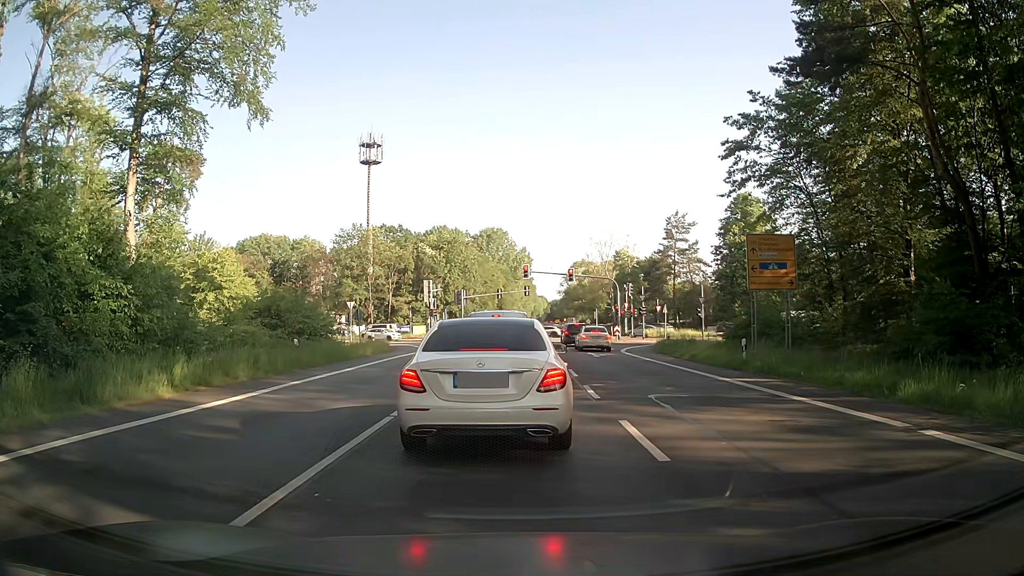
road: primary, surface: asphalt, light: Day
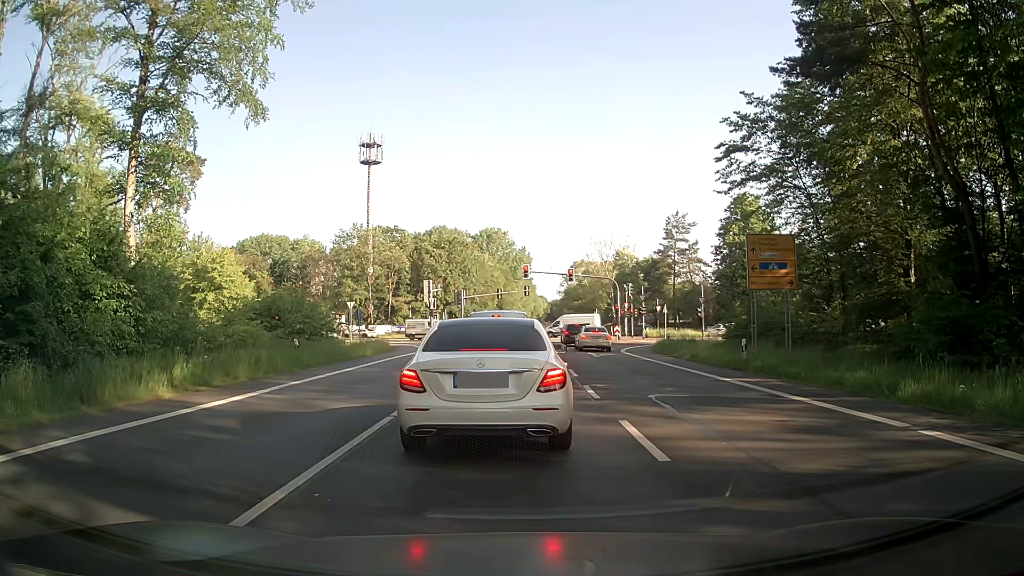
(0.0, 0.0) m; 0°
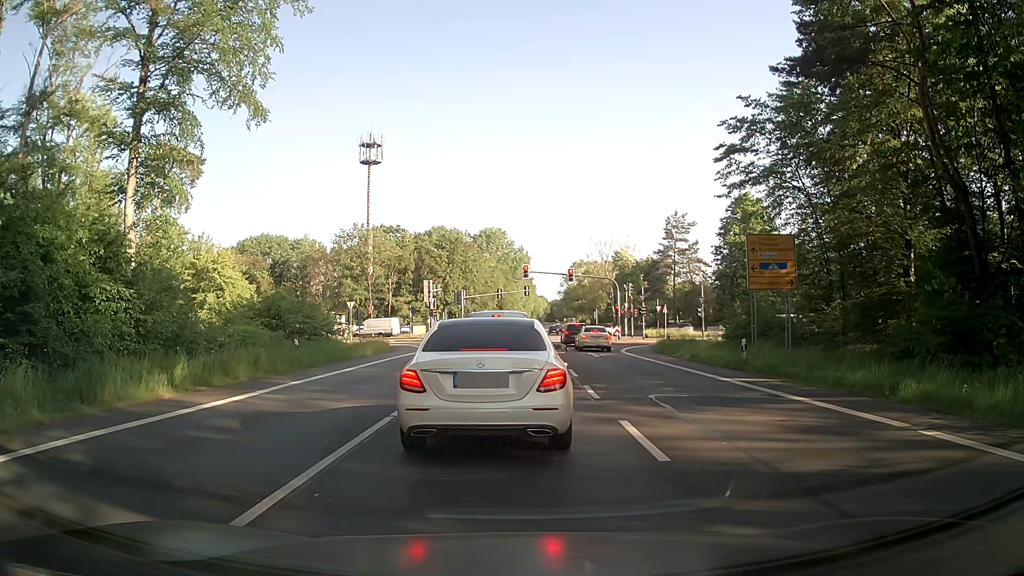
(0.0, 0.0) m; 0°
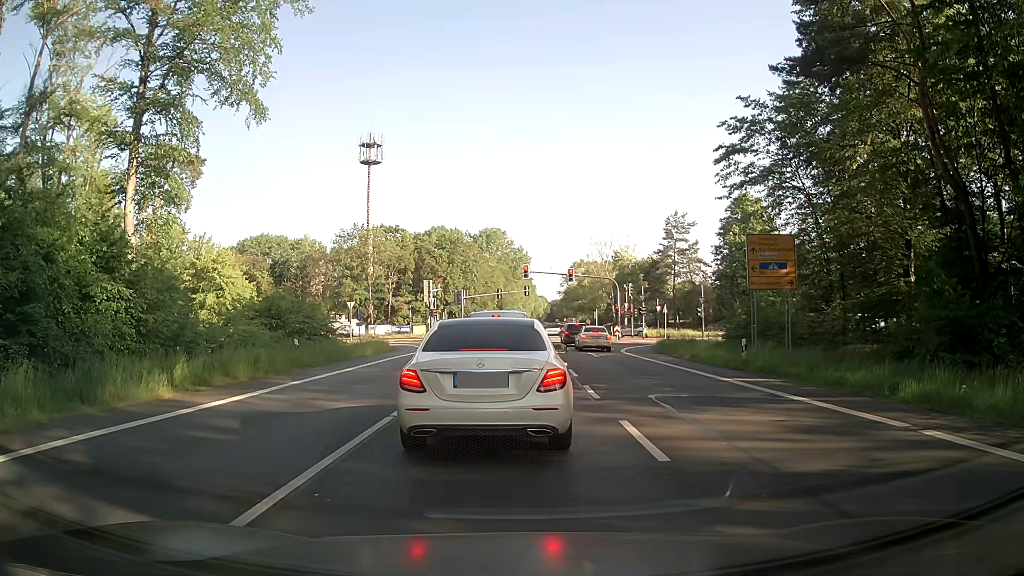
(0.0, 0.0) m; 0°
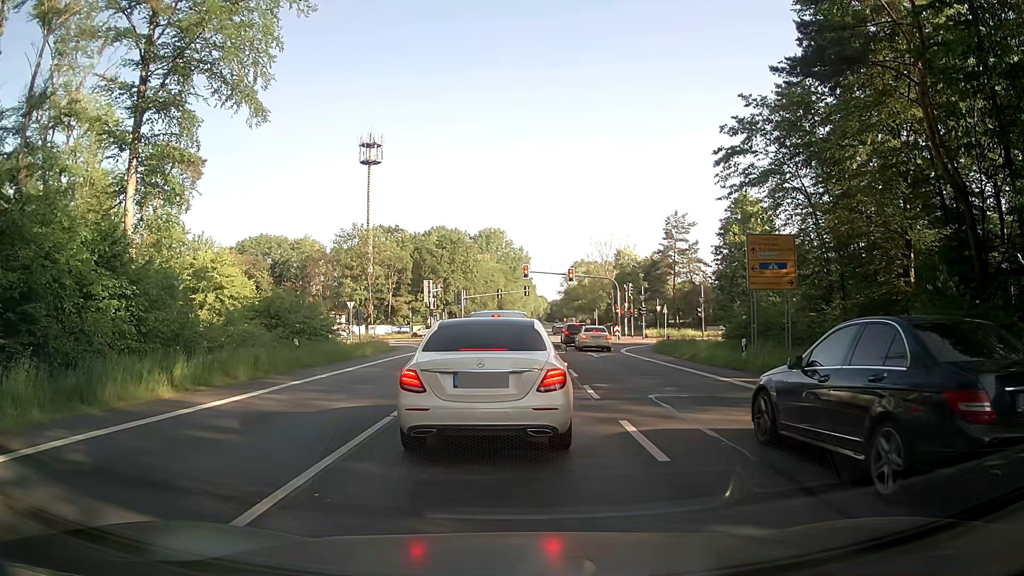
(0.0, 0.0) m; 0°
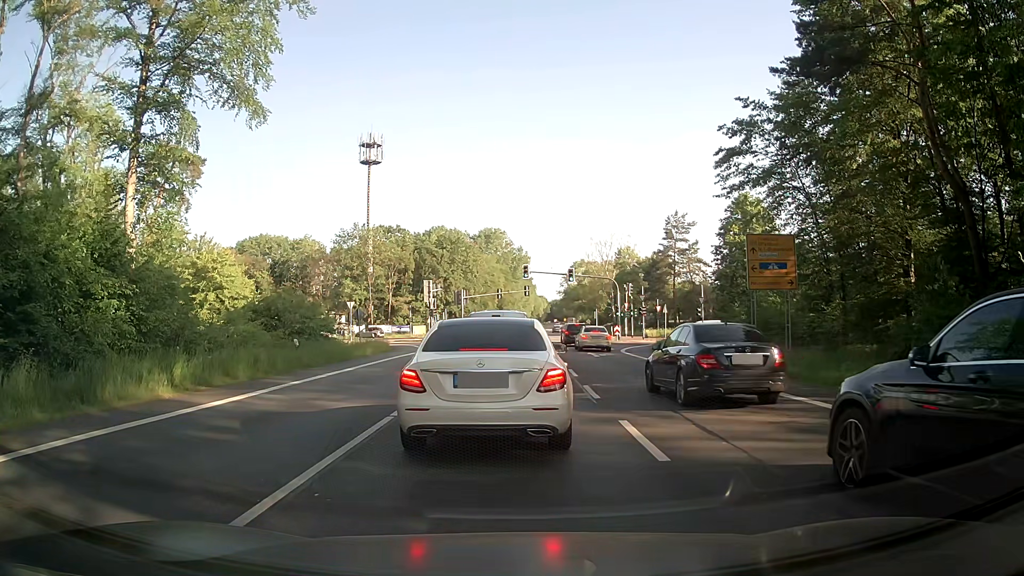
(0.0, 0.0) m; 0°
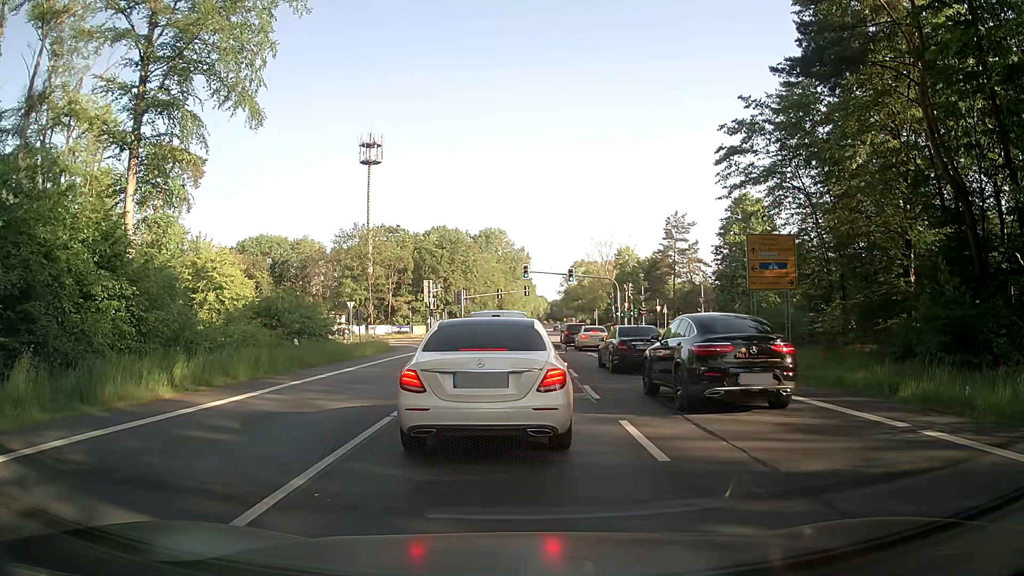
(0.0, 0.0) m; 0°
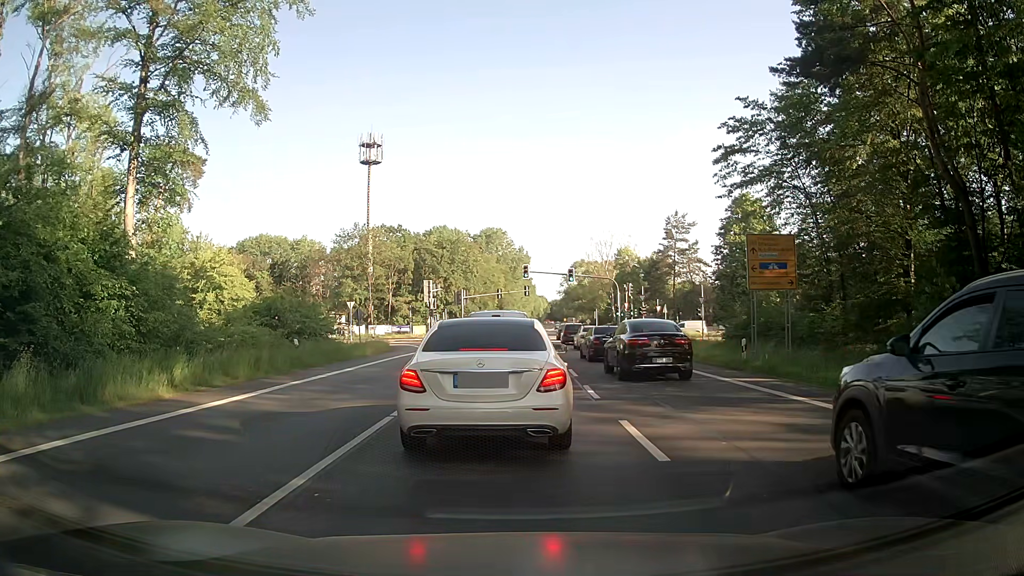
(0.0, 0.0) m; 0°
